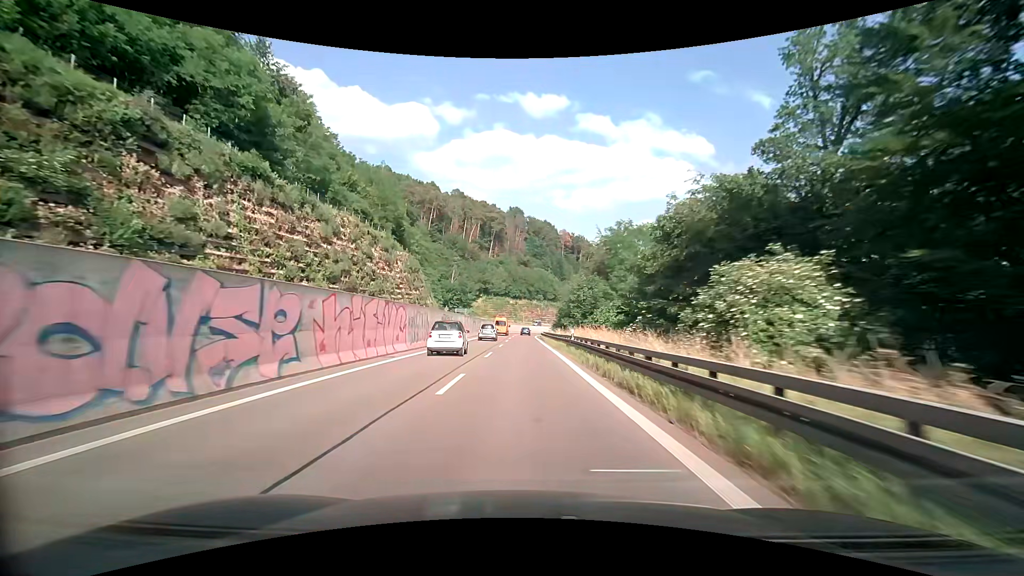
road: trunk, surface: asphalt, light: Day
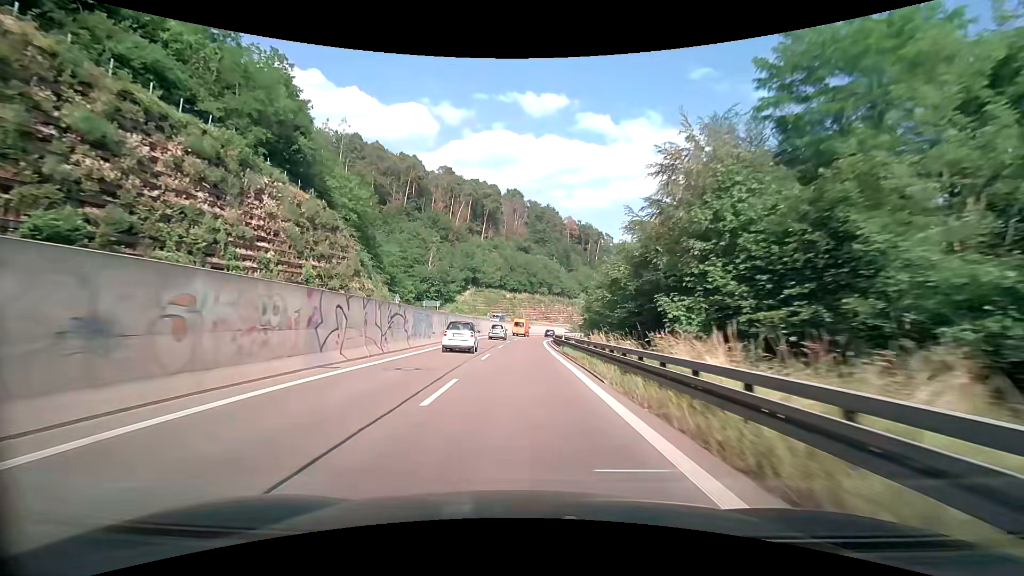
(+0.1, +37.5) m; 0°
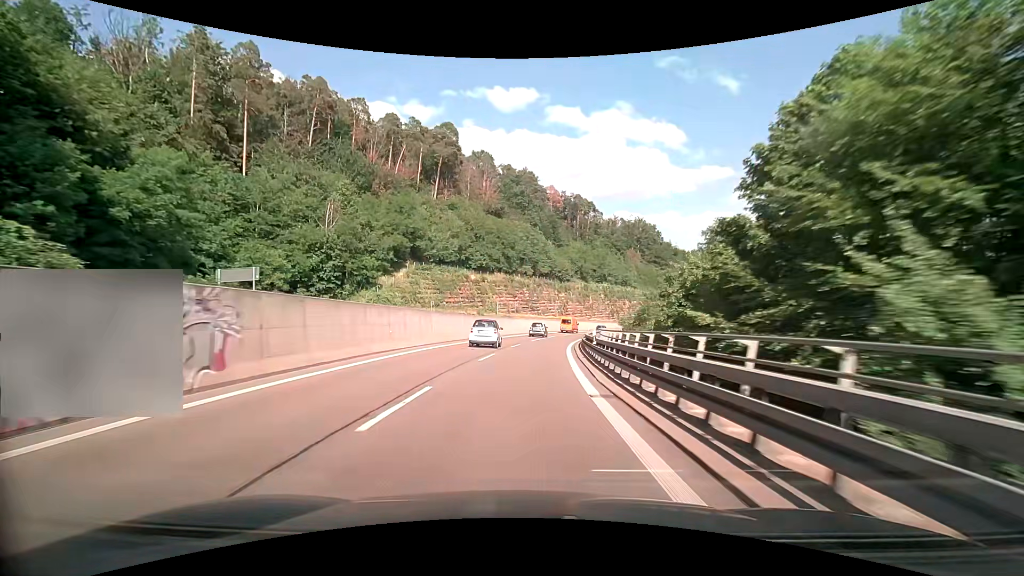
(+0.6, +50.0) m; +2°
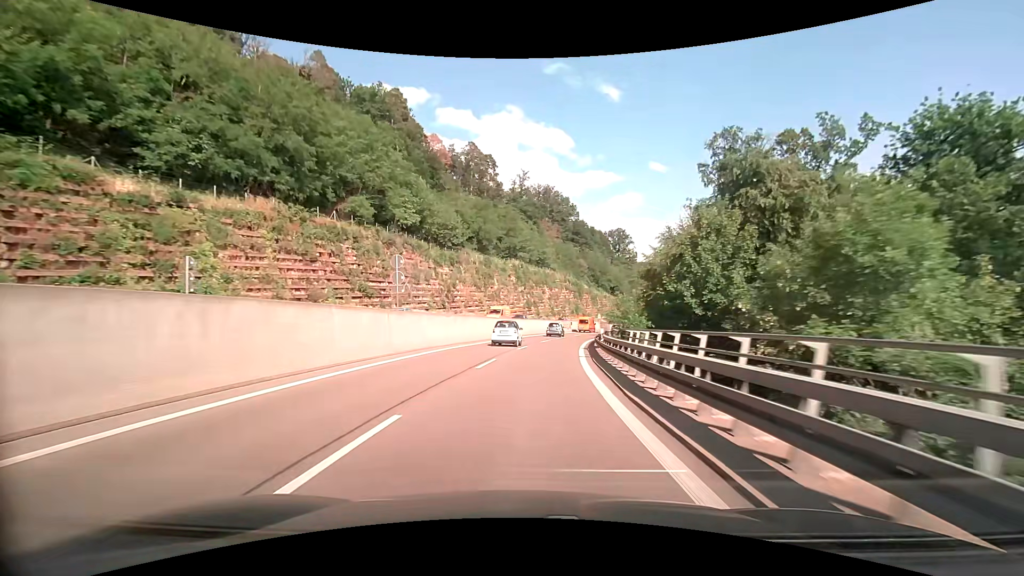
(+6.1, +62.2) m; +12°
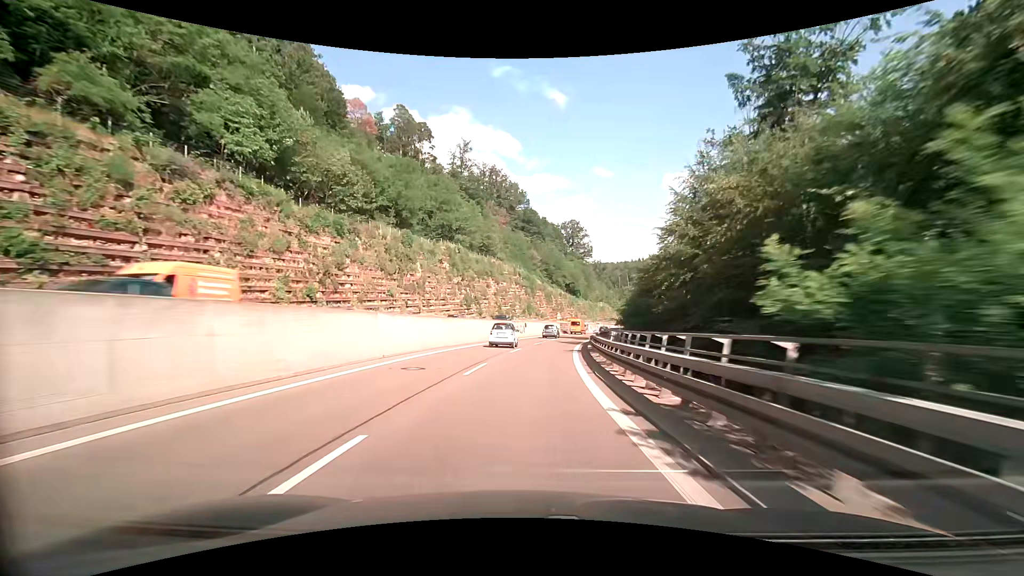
(+1.3, +25.0) m; +6°
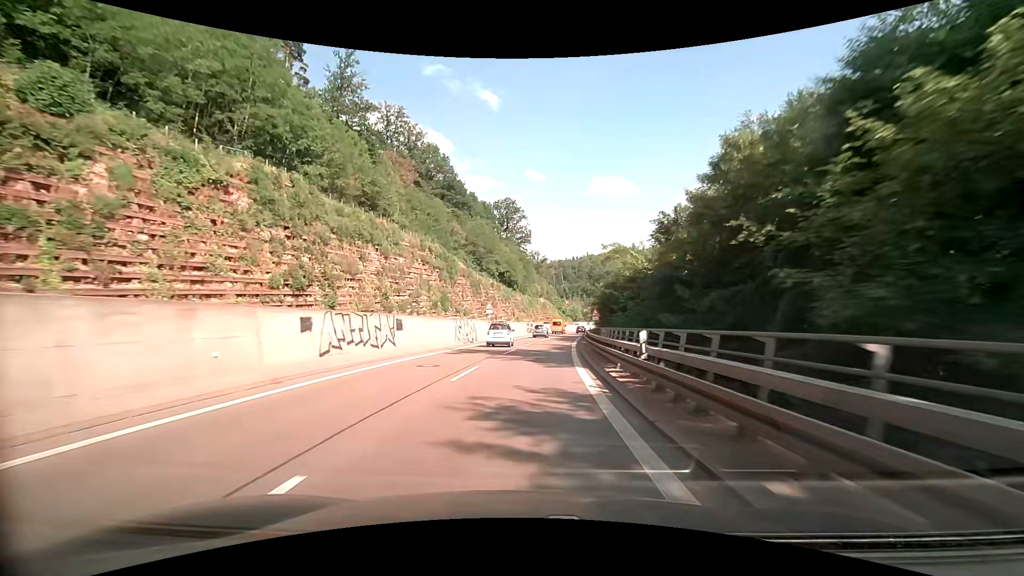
(+2.6, +37.4) m; +8°
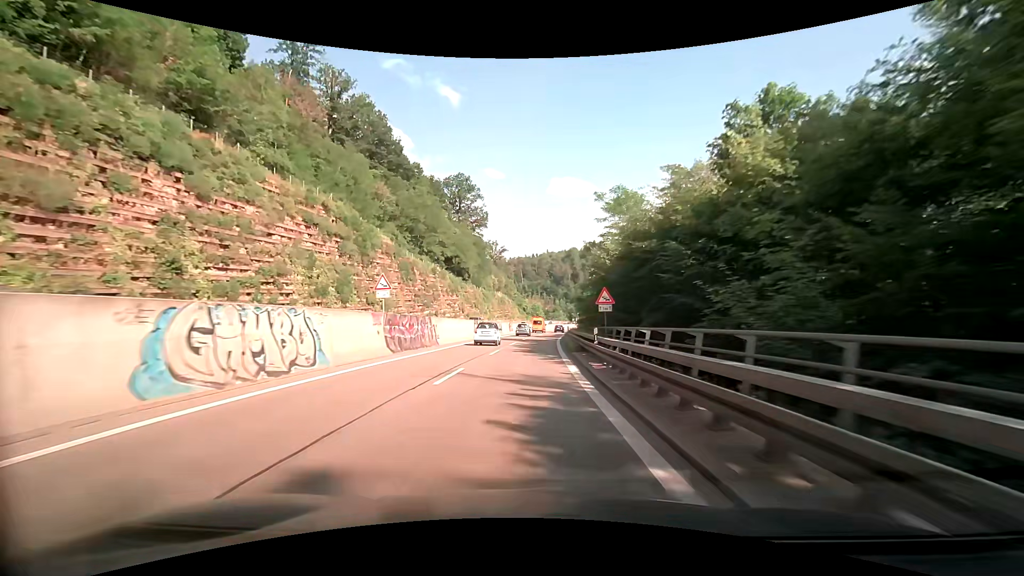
(+1.0, +25.0) m; +5°
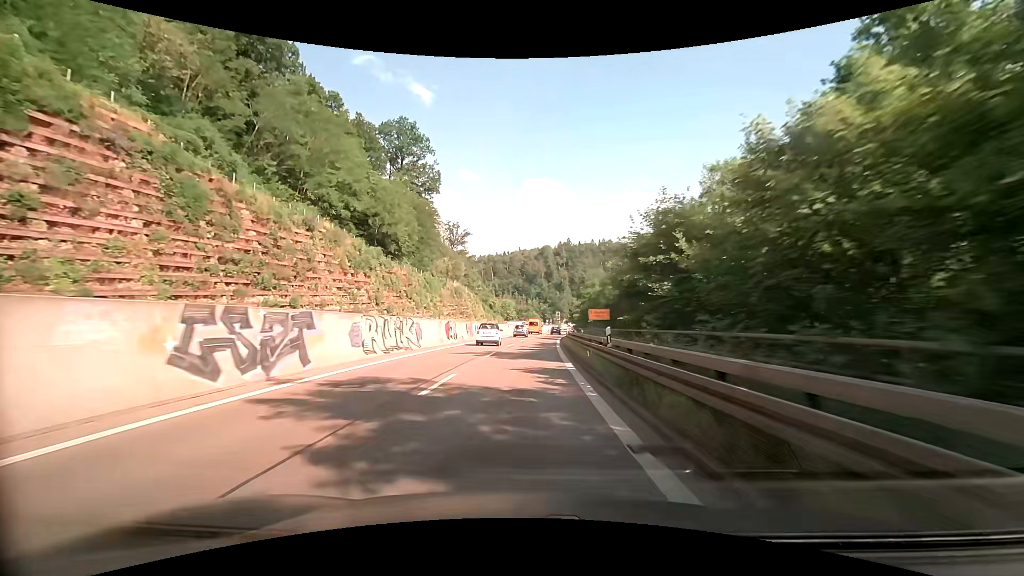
(+1.3, +37.6) m; +4°
(0, +10) (0, +20) (+1, +30) (+1, +40) (+2, +50) (+3, +60) (+4, +70) (+5, +80) (+6, +90) (+7, +100) m
